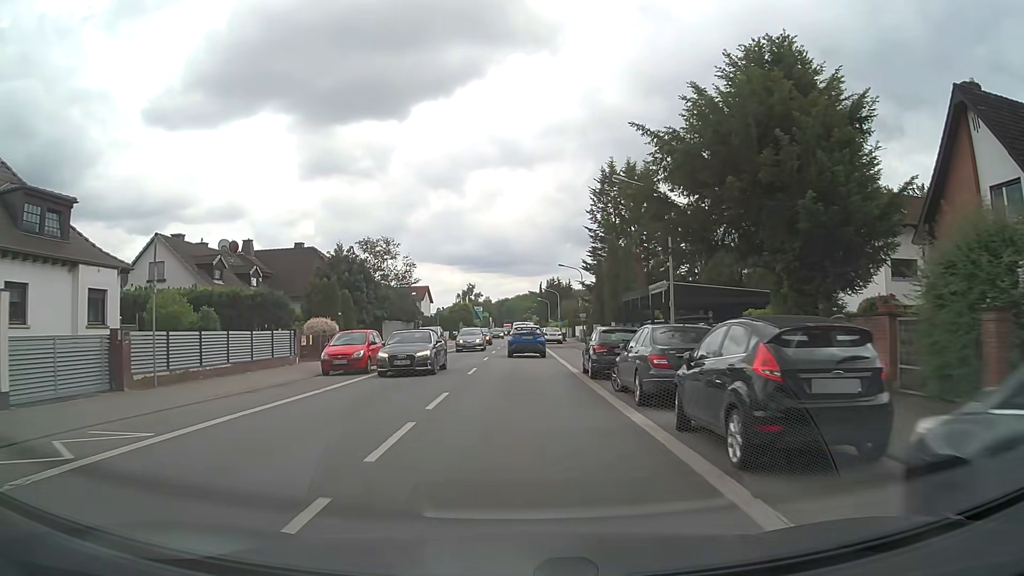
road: primary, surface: asphalt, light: Day
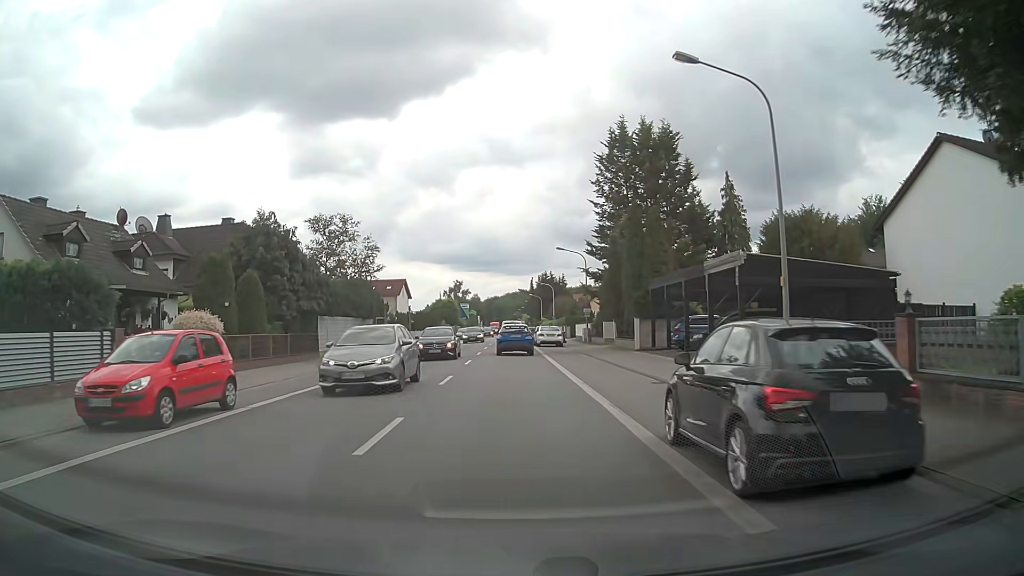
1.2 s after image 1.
(+0.1, +13.3) m; +1°
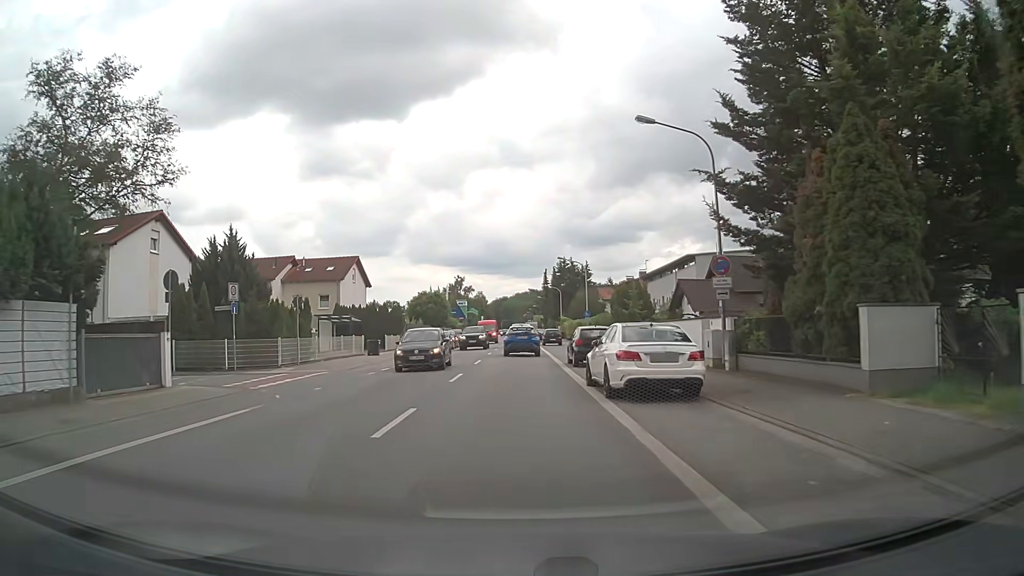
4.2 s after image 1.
(0.0, +34.8) m; -1°
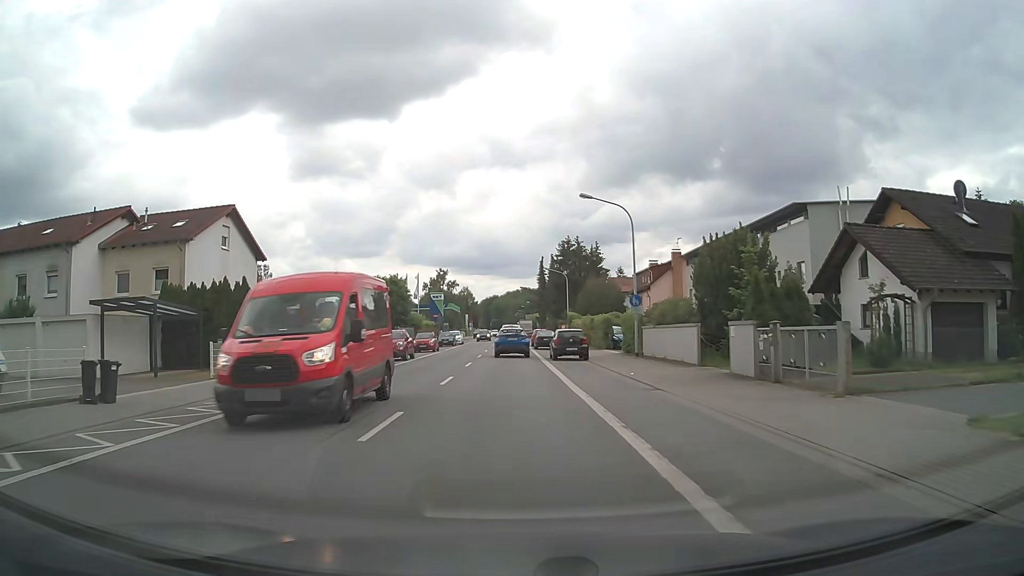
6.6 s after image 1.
(+0.3, +28.2) m; +1°
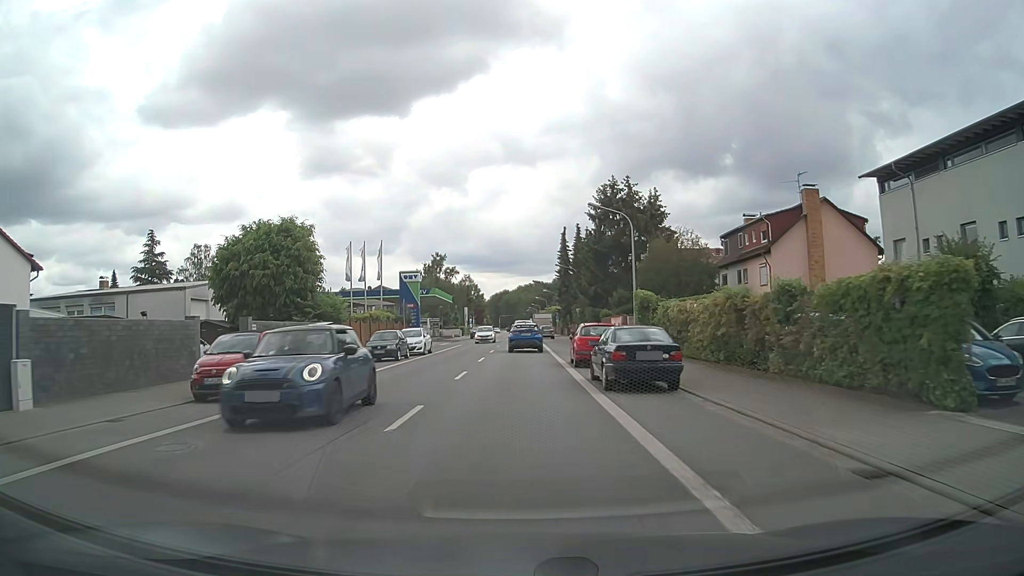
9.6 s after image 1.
(-0.3, +35.6) m; -1°
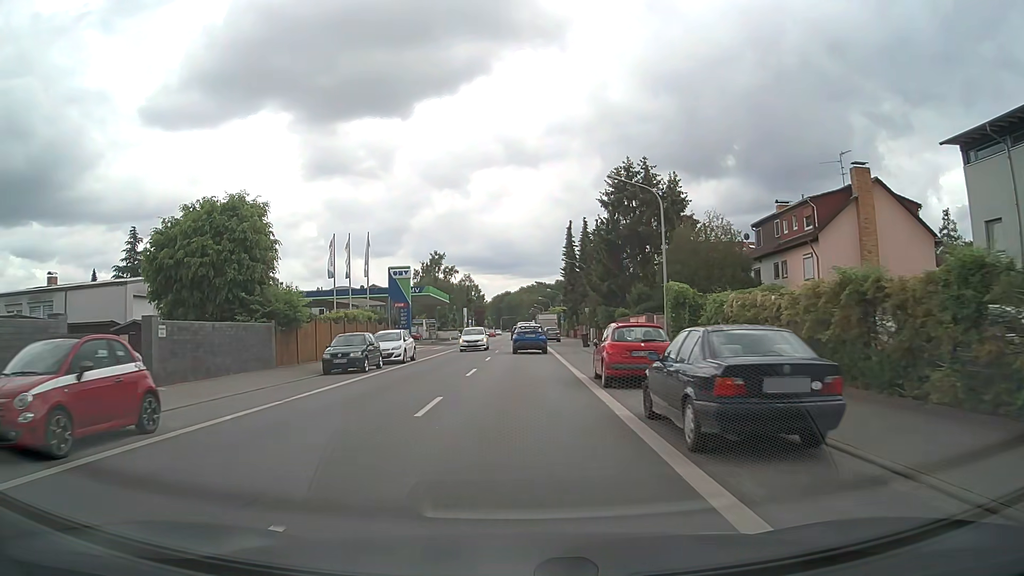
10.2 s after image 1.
(0.0, +7.2) m; 0°
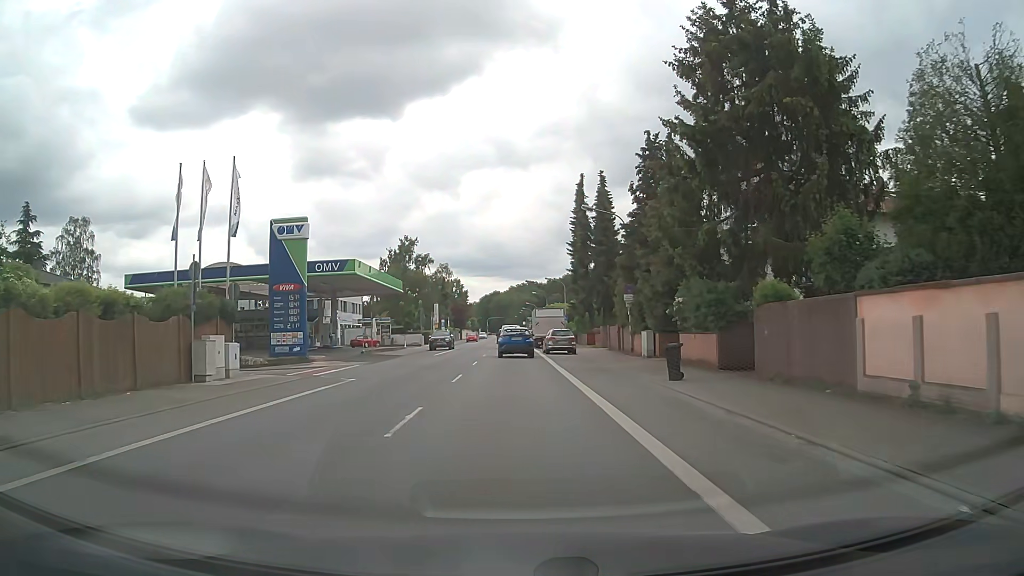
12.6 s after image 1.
(+0.2, +28.8) m; +1°
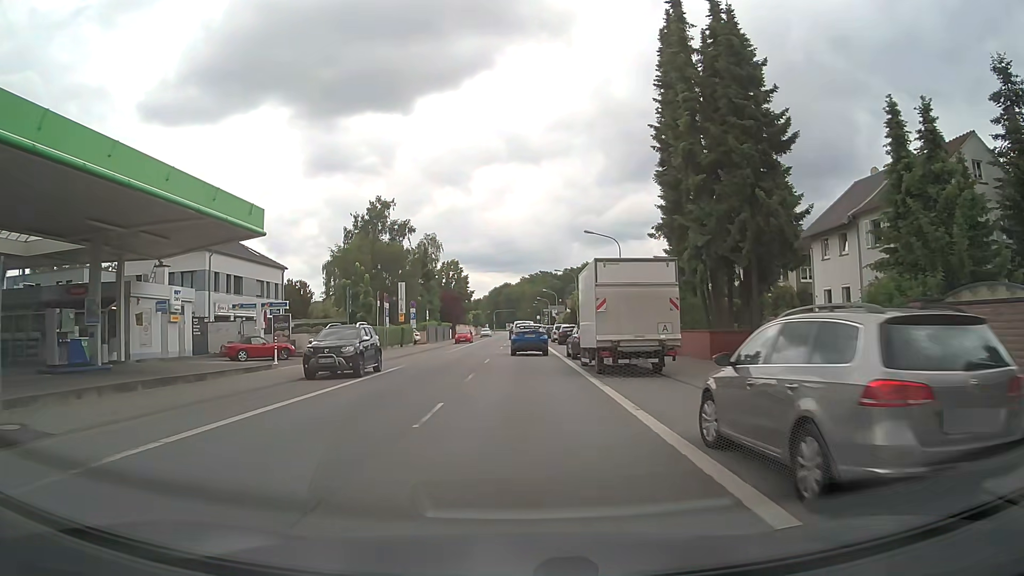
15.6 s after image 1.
(-0.3, +35.5) m; -1°
(0, +10) (0, +20) (0, +30) (0, +40) (+1, +50) (+1, +60) (+1, +70) (+1, +80) (+1, +90) (+1, +100) m
